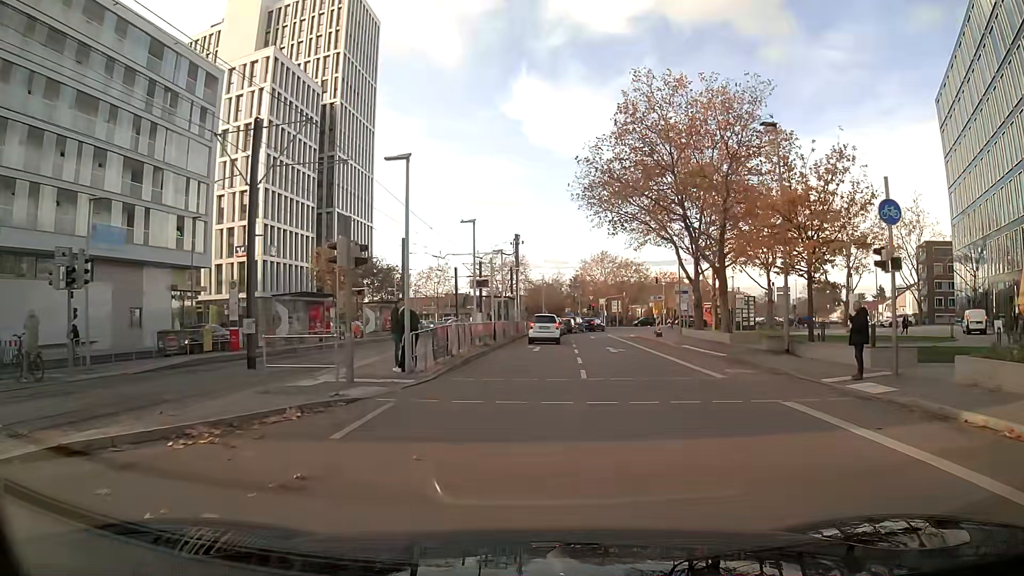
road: secondary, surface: asphalt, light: Day
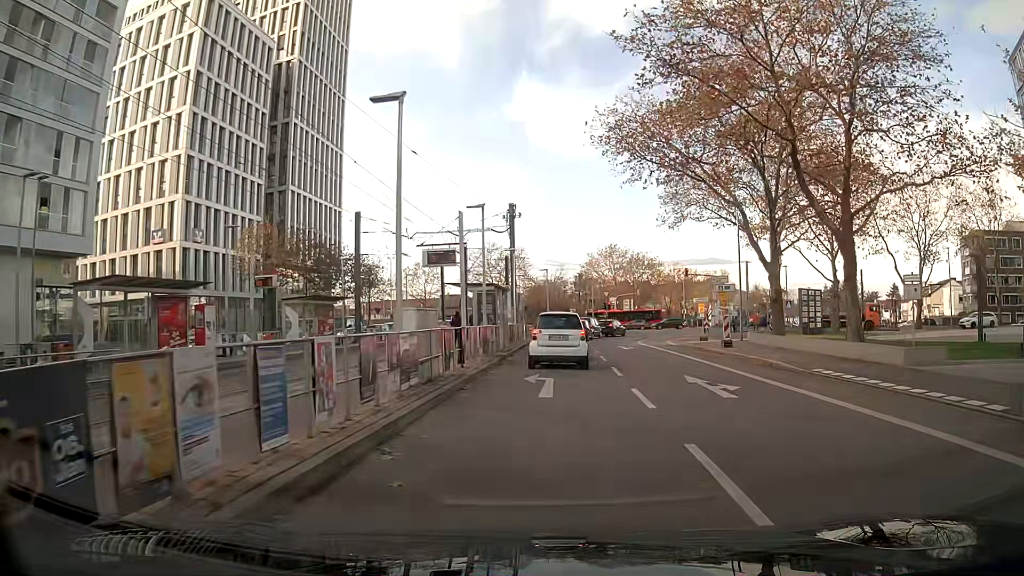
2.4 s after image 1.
(0.0, +16.1) m; +1°
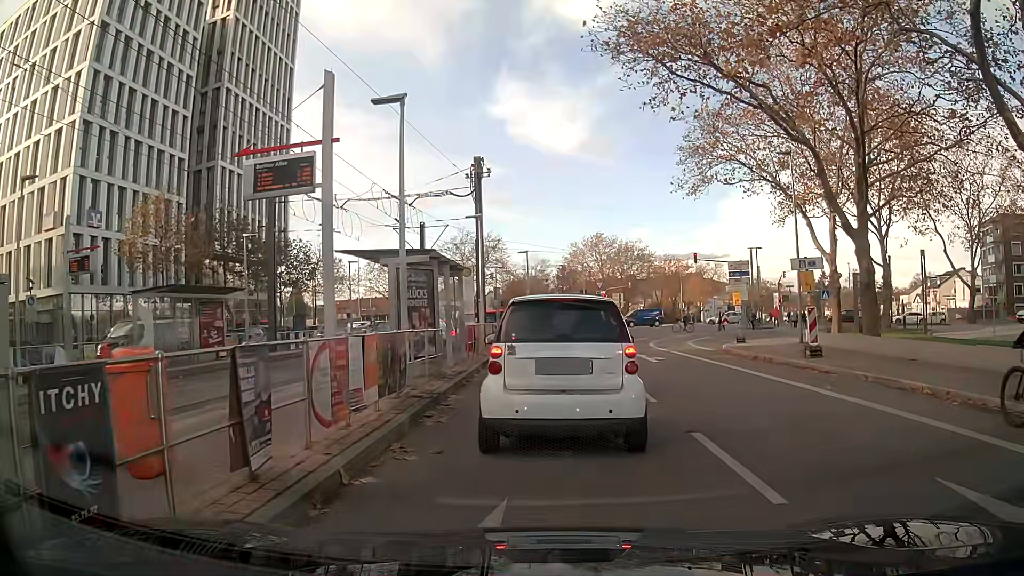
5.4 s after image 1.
(-0.1, +11.2) m; -1°
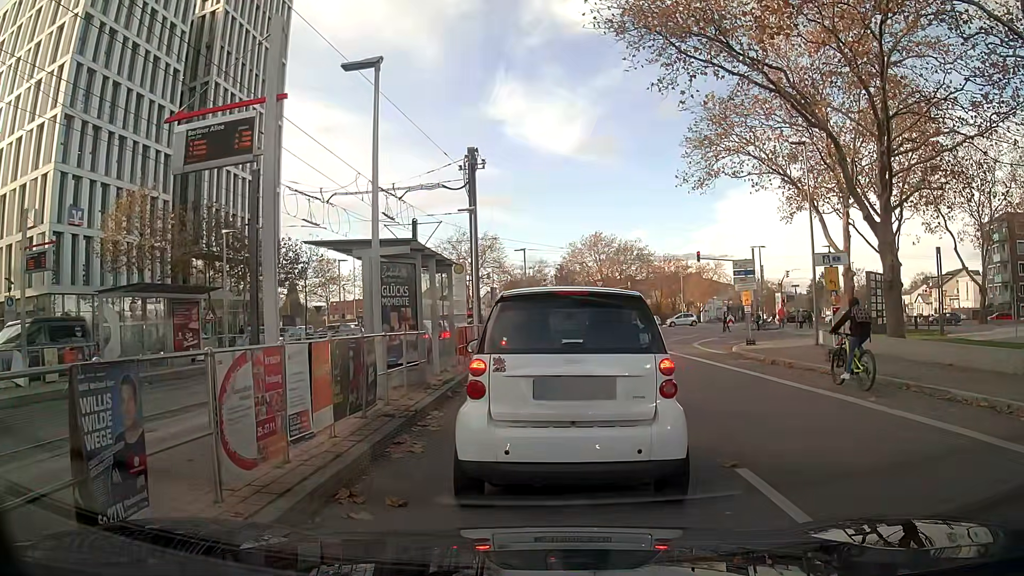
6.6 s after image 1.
(0.0, +1.8) m; 0°
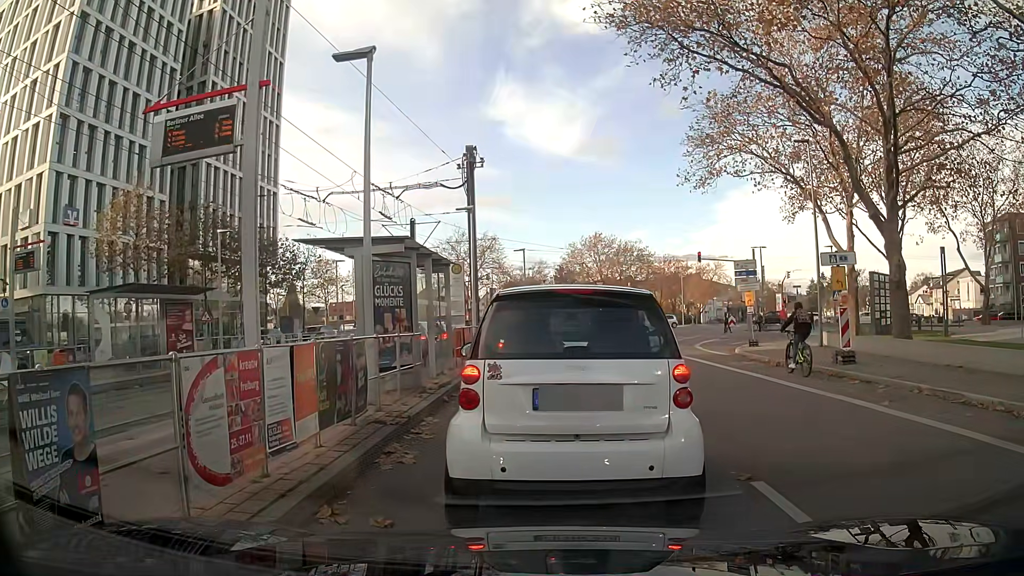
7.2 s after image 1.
(0.0, +0.4) m; 0°
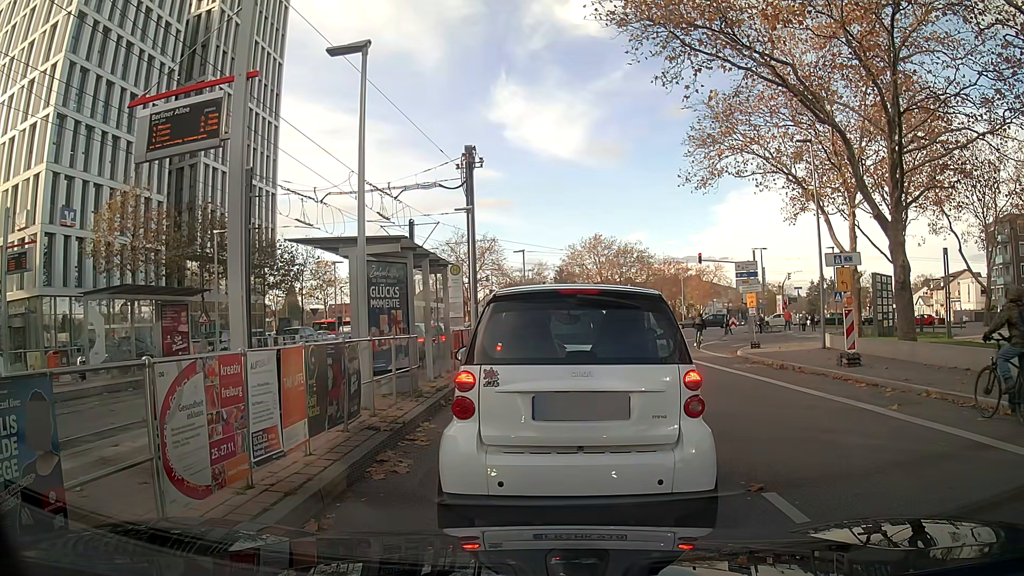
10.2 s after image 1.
(0.0, +0.4) m; 0°
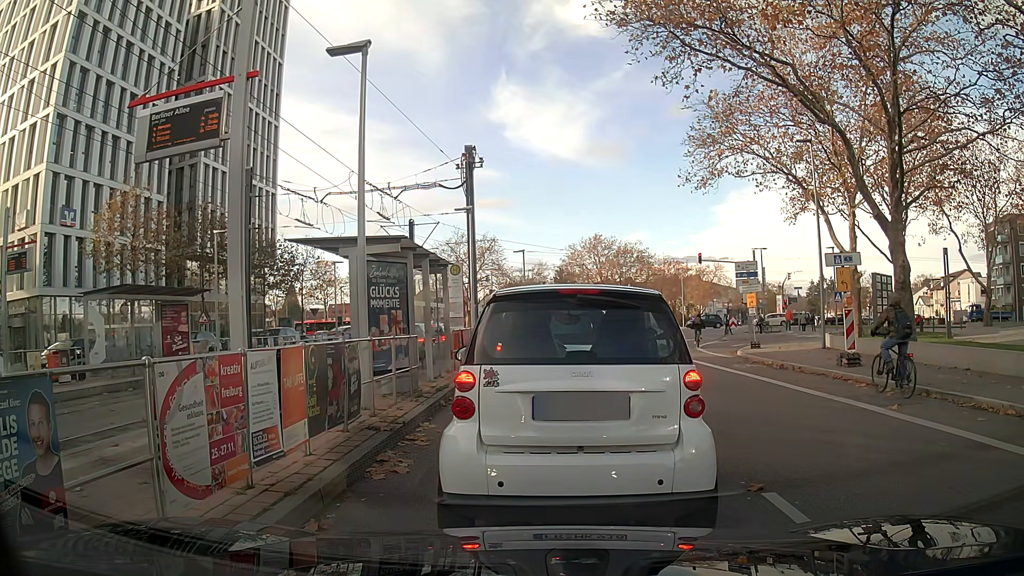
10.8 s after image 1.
(0.0, 0.0) m; 0°
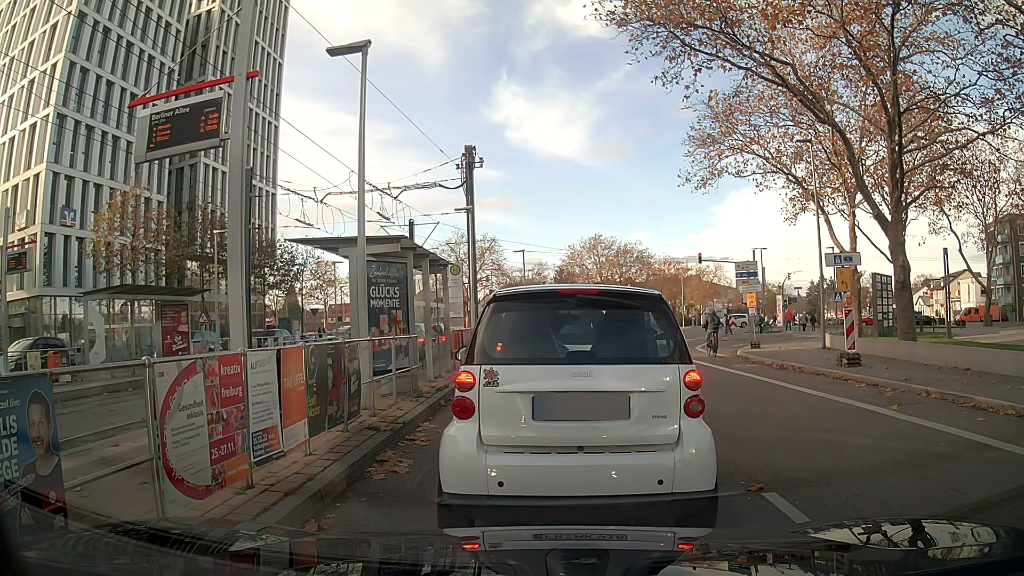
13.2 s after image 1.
(0.0, 0.0) m; 0°
(0, +10) (+1, +20) (+1, +30) (+4, +40) (+8, +49) (+12, +58) (+13, +68) (+10, +77) (+4, +85) (-4, +91) m
